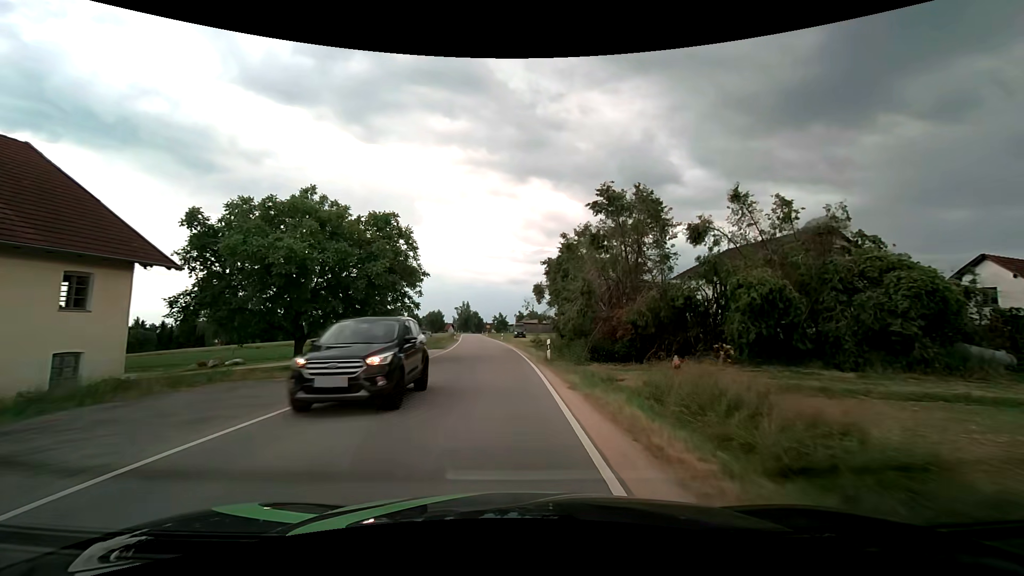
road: tertiary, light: Day
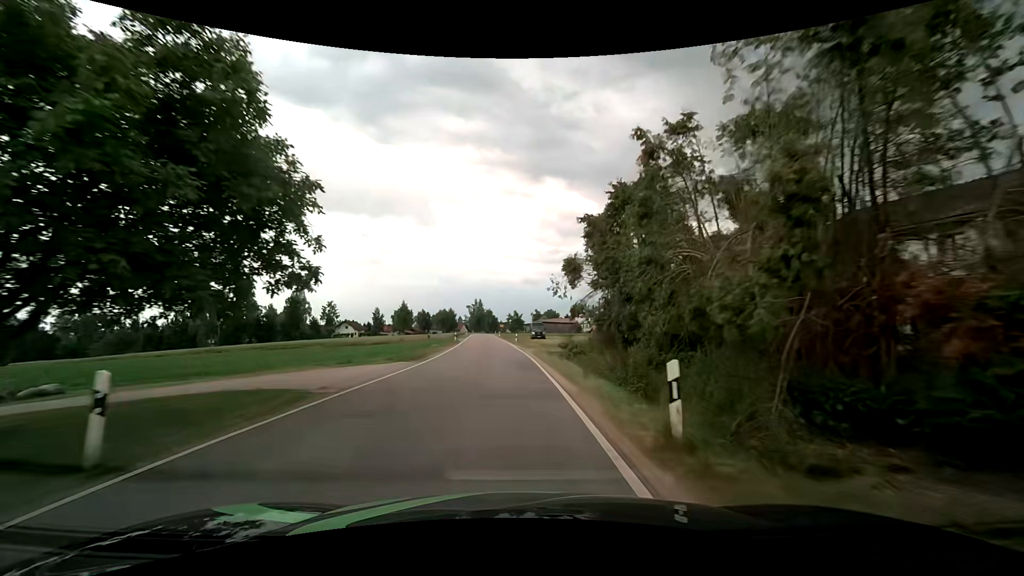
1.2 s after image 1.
(-0.2, +15.4) m; -2°
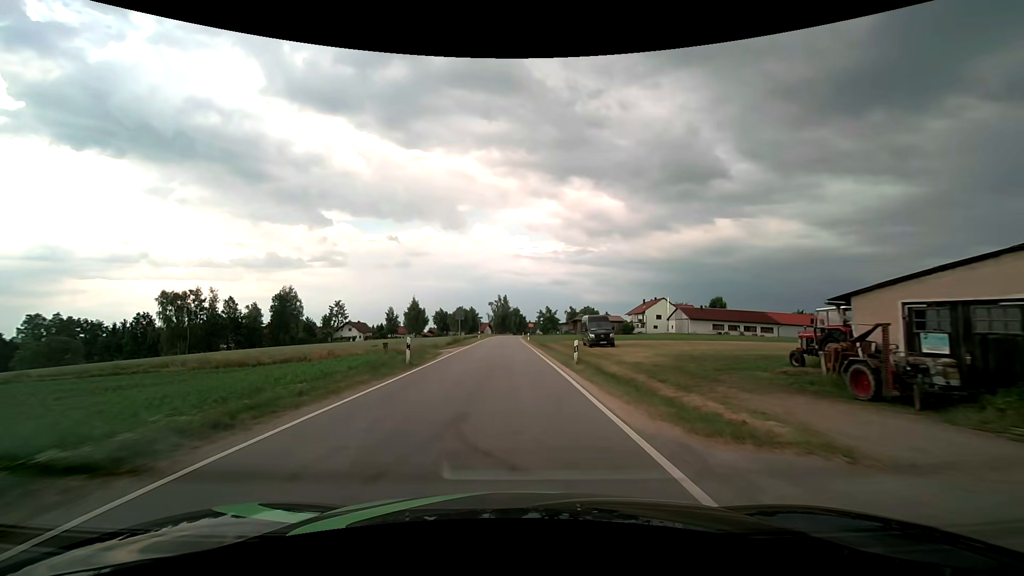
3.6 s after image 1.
(-1.0, +33.0) m; -3°
(0, +10) (0, +20) (0, +30) (-1, +40) (-1, +50) (-1, +60) (-1, +70) (-1, +80) (-1, +90) (-1, +100) m
